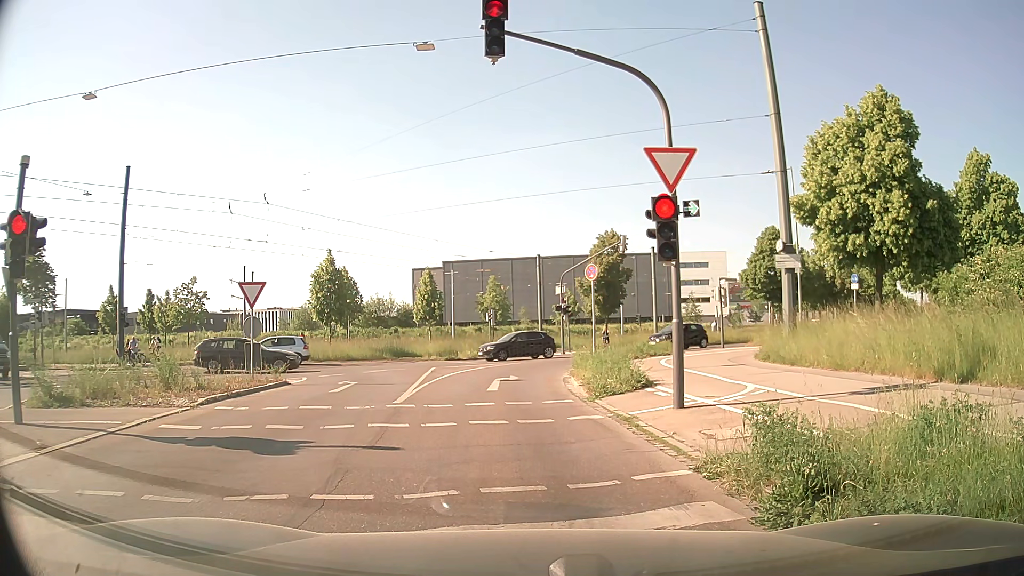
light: Day
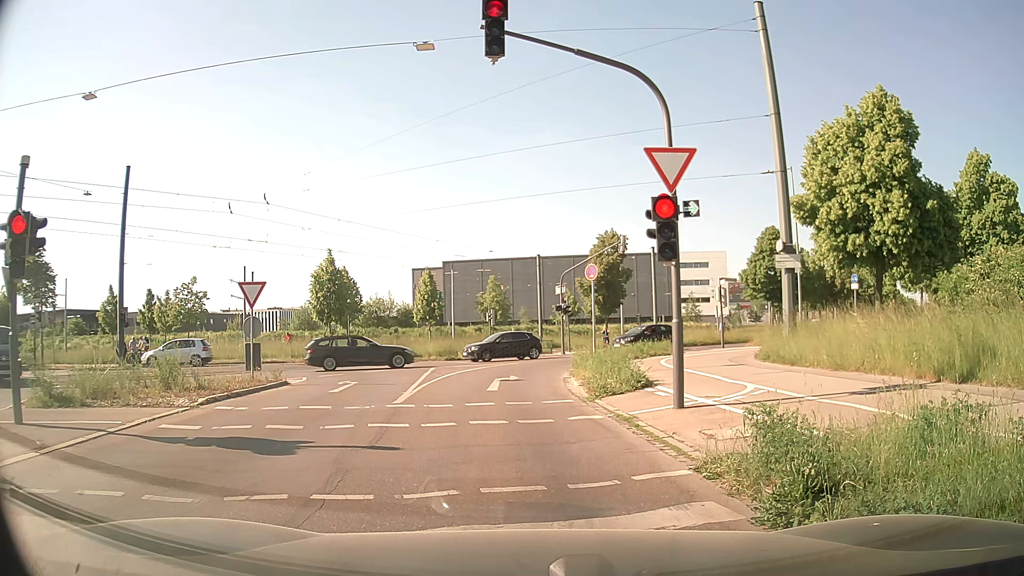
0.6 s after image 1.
(0.0, 0.0) m; 0°
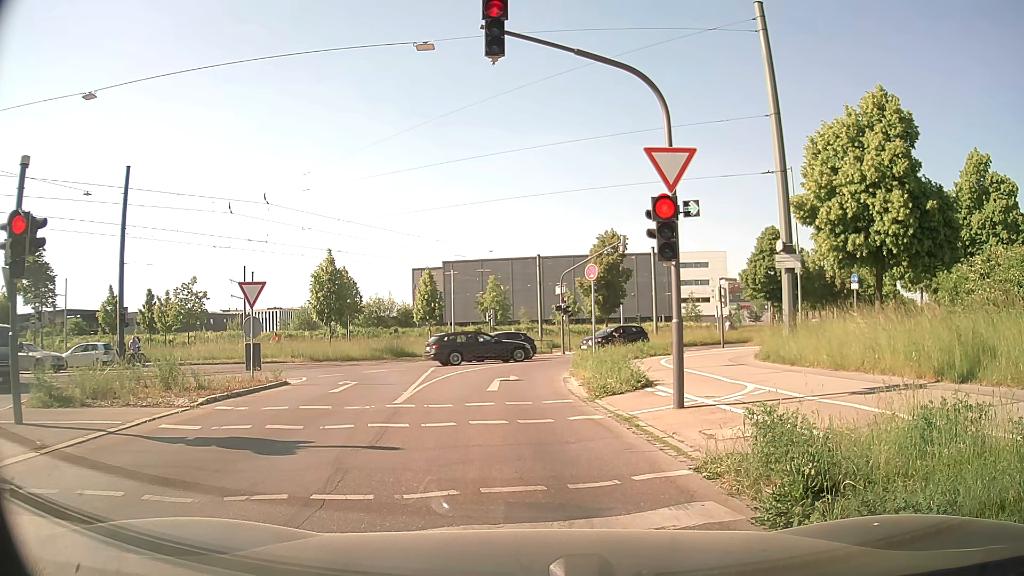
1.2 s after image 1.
(0.0, 0.0) m; 0°
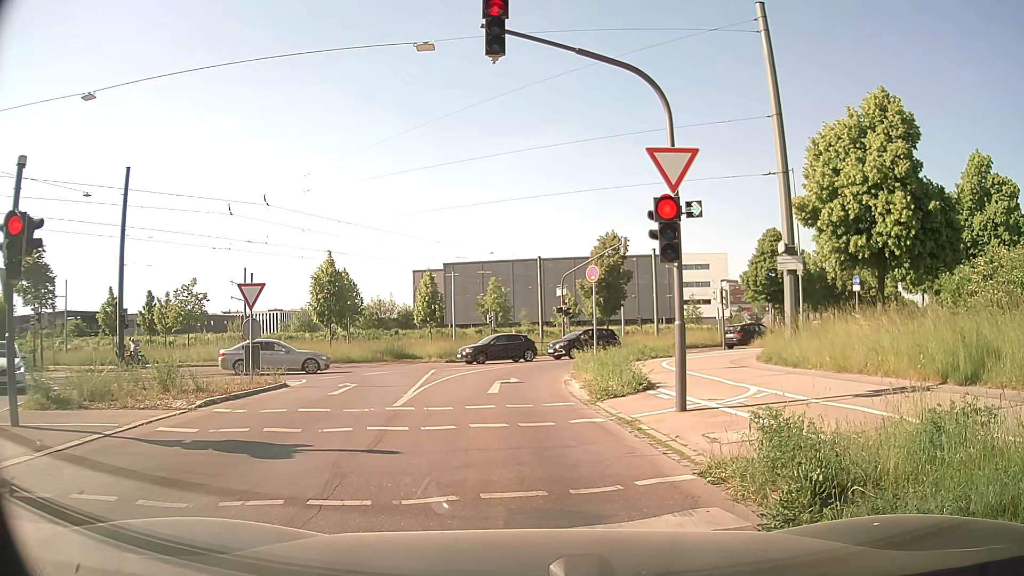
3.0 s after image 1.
(0.0, +0.1) m; 0°
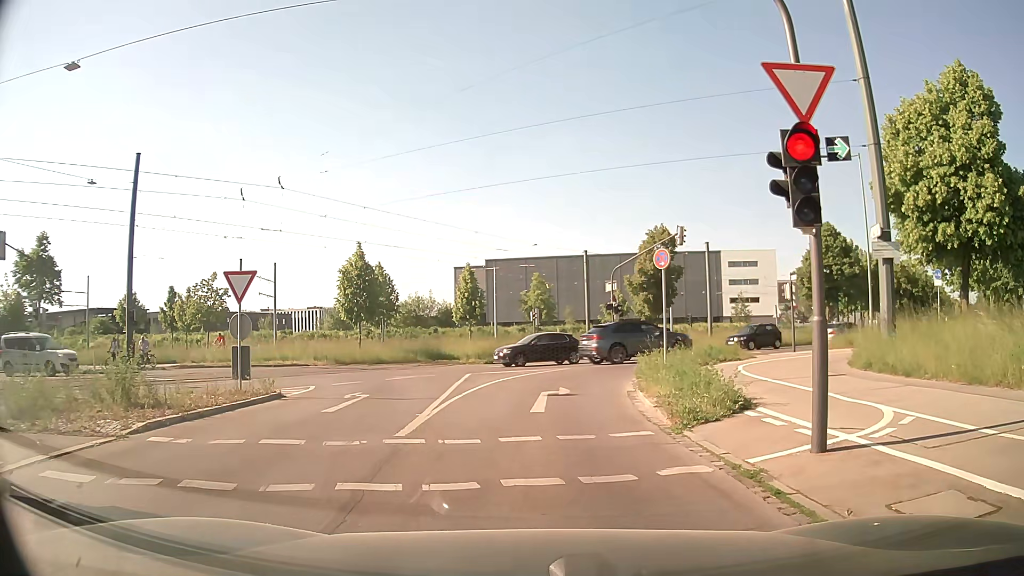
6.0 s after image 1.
(0.0, +3.6) m; -5°
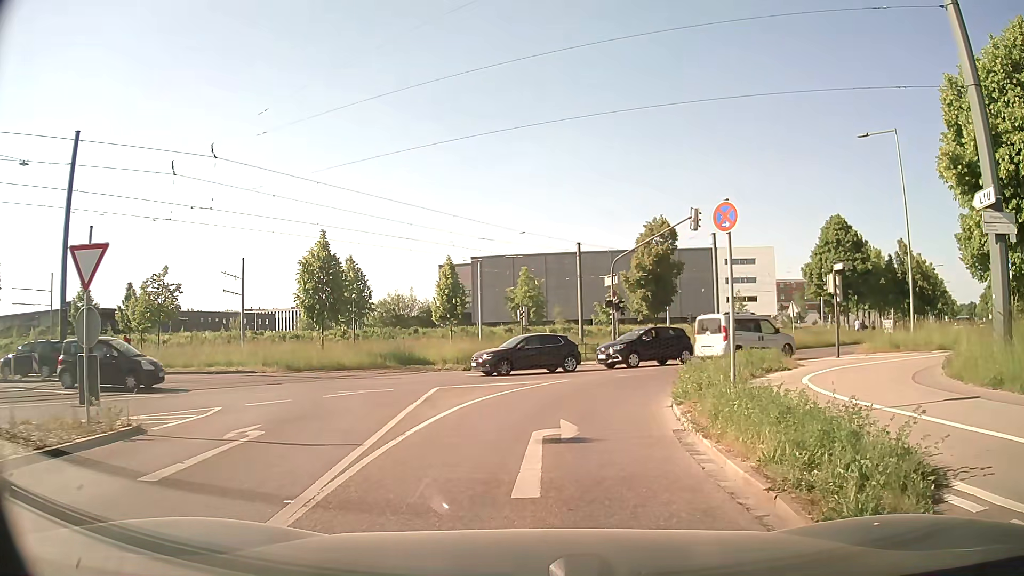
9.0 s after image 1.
(-0.1, +5.6) m; -2°
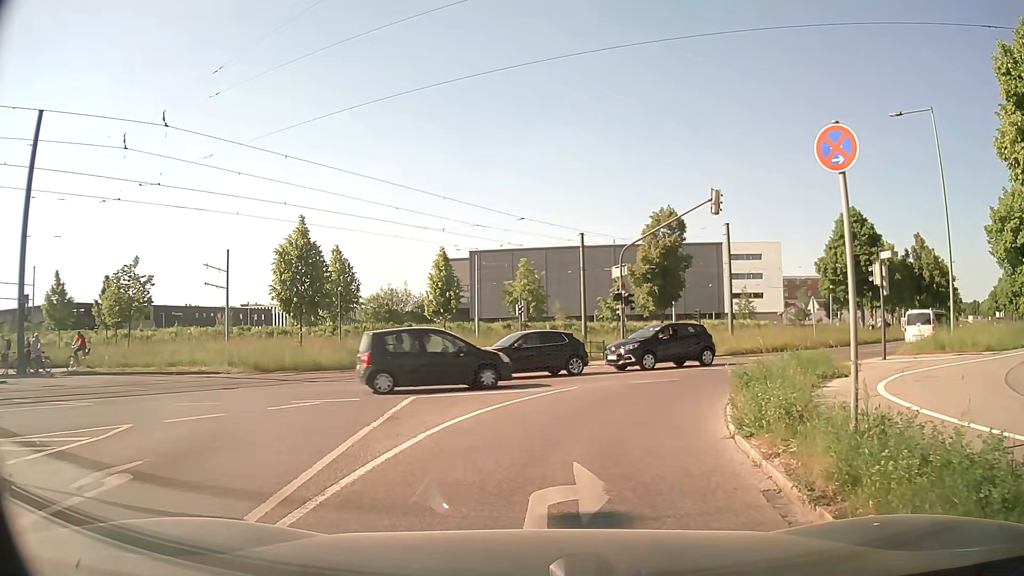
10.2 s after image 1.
(+0.1, +3.6) m; +2°
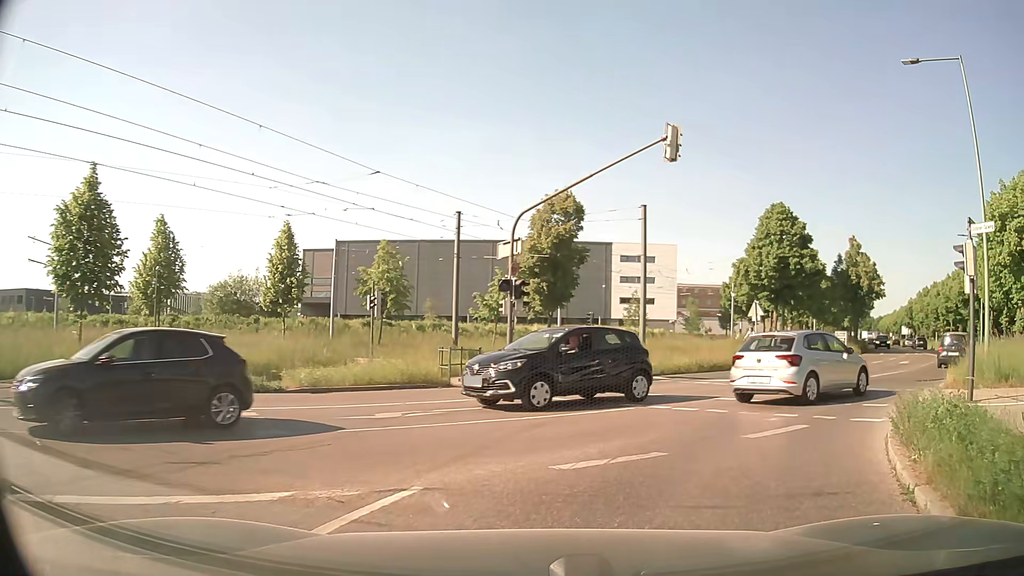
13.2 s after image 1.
(+0.4, +10.0) m; +10°
(+2, +10) (+8, +18) (+15, +25) (+22, +32) (+29, +40) (+34, +48) (+39, +56) (+44, +65) (+49, +74) (+54, +83) m
